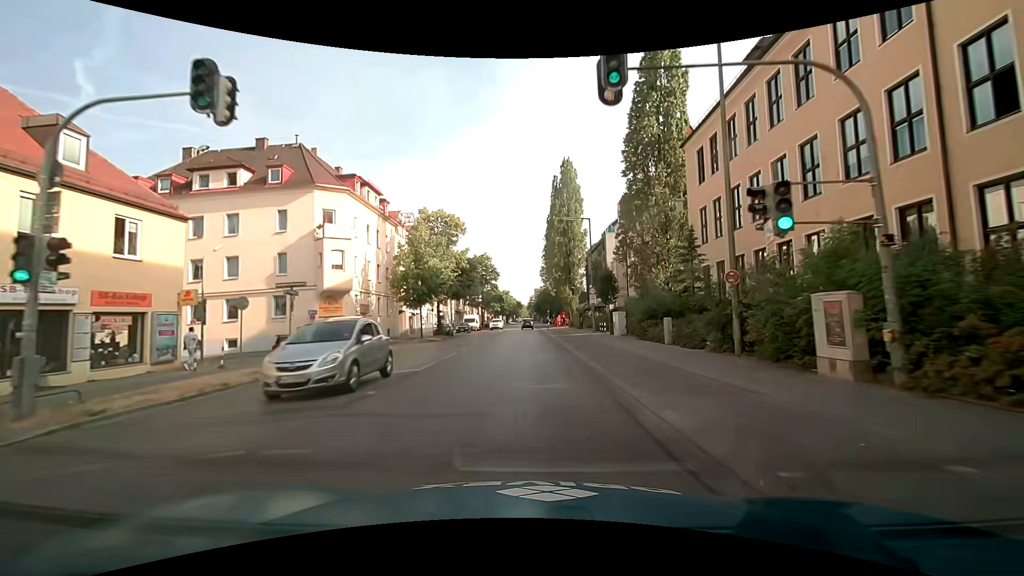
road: secondary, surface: asphalt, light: Day
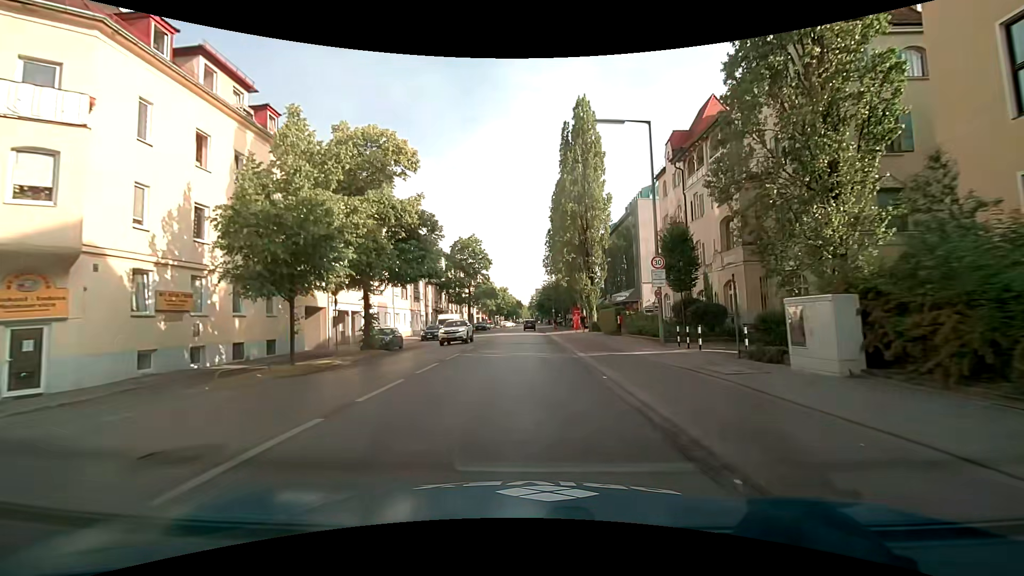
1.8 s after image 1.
(-0.2, +22.4) m; 0°
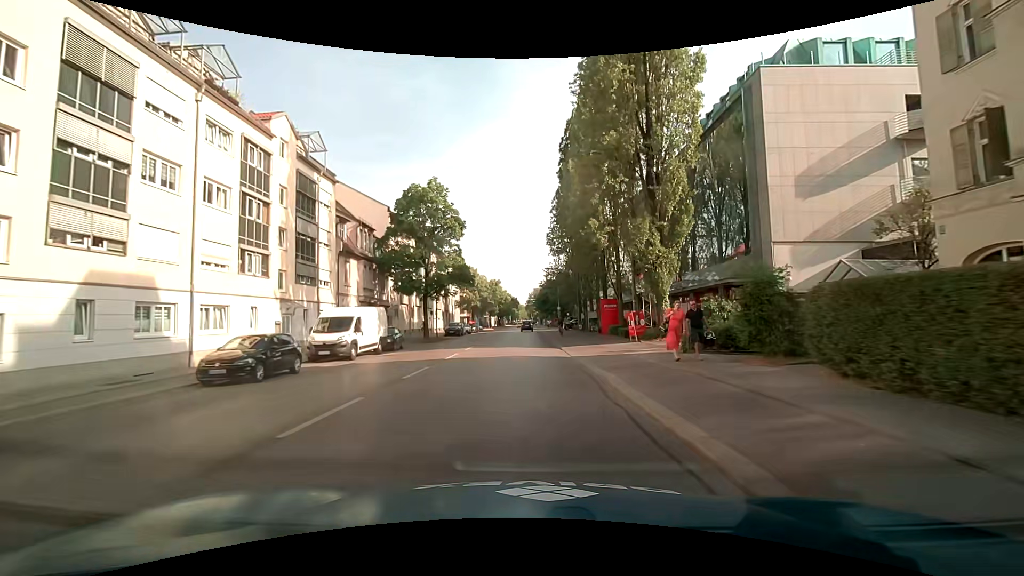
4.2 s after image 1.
(-0.2, +29.8) m; -1°
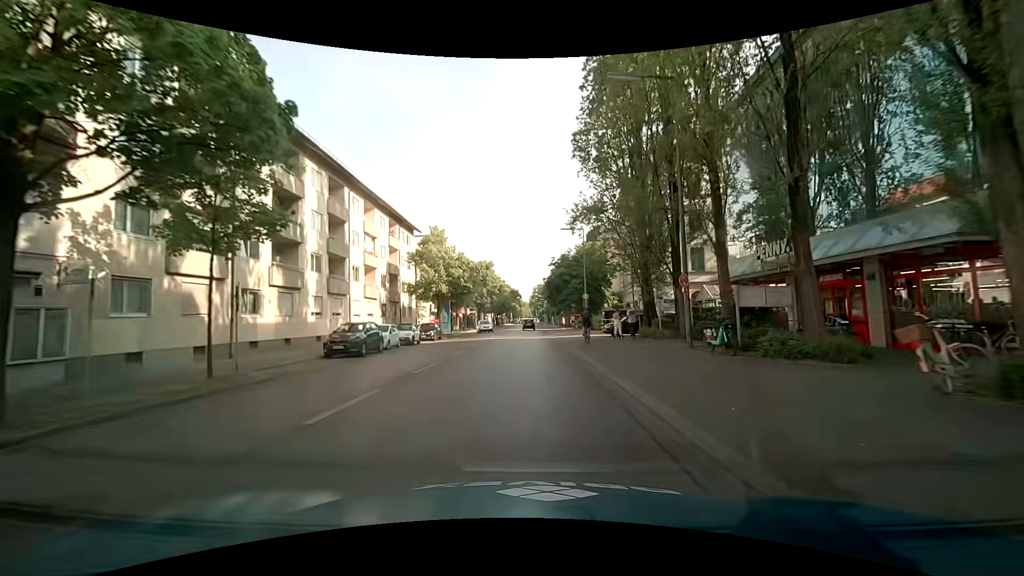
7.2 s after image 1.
(+0.1, +36.0) m; 0°
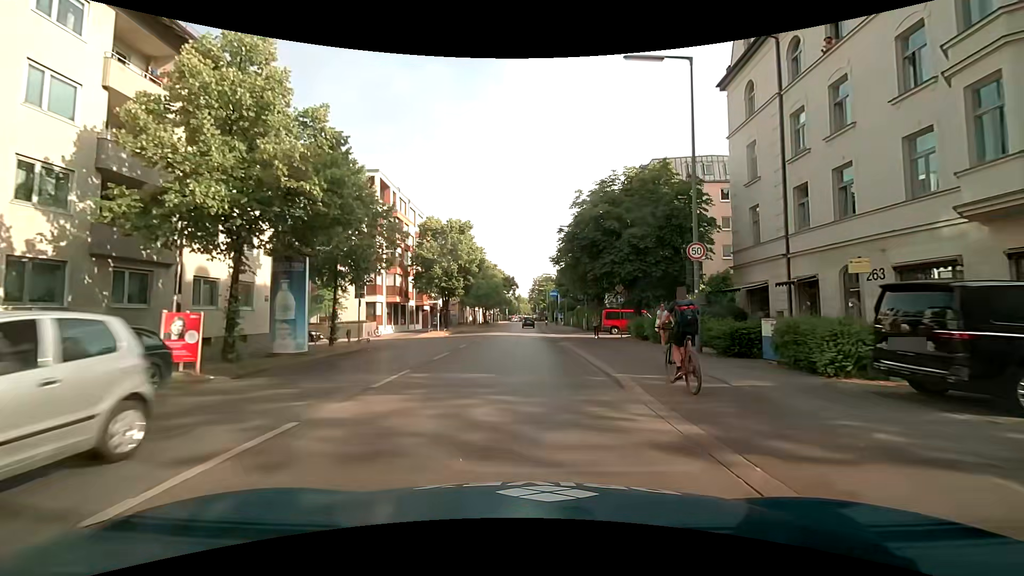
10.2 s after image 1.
(+0.1, +33.4) m; 0°
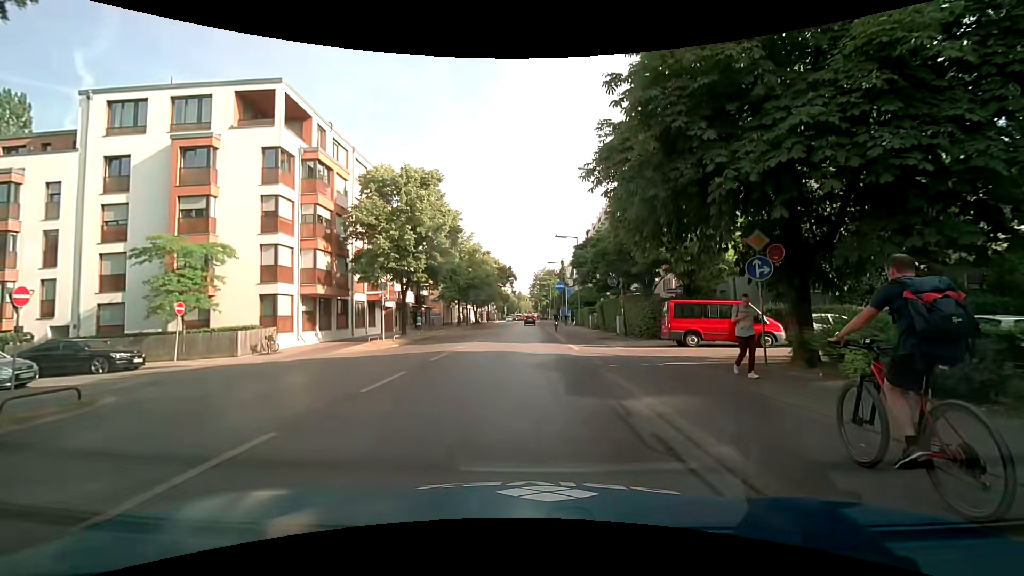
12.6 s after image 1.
(+0.1, +18.5) m; +1°
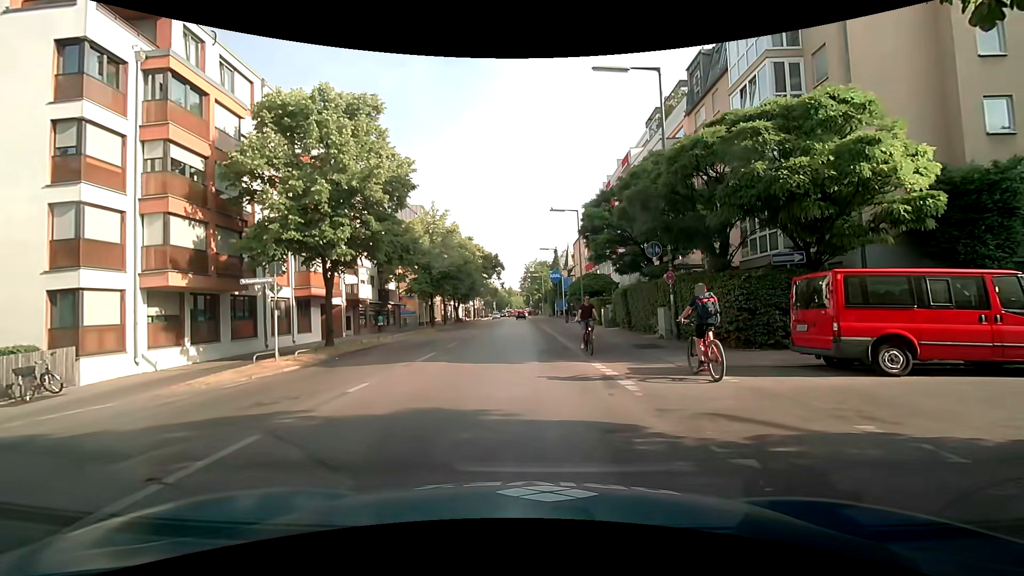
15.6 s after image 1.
(-0.2, +11.6) m; 0°
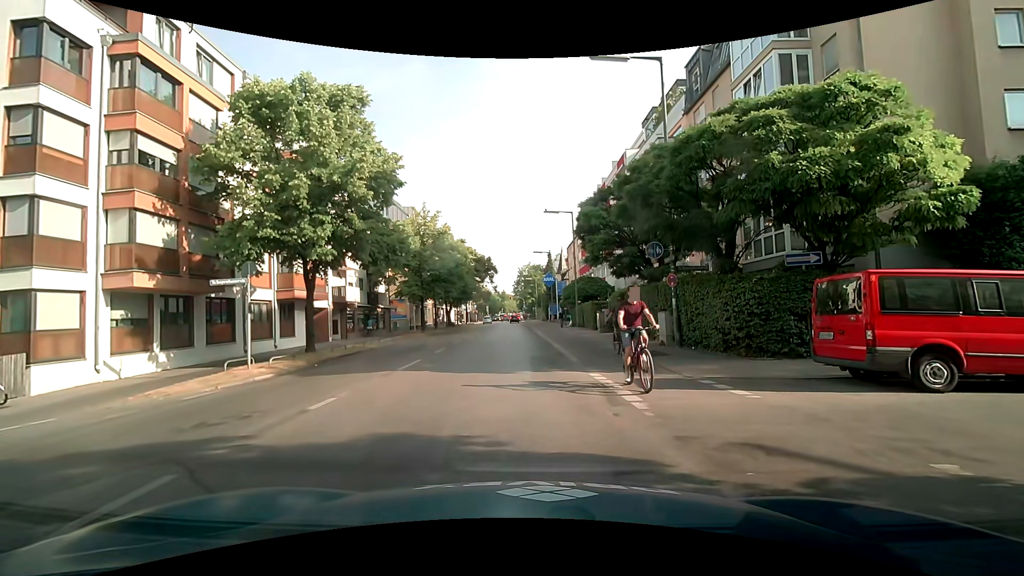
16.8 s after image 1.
(0.0, +1.1) m; +2°
